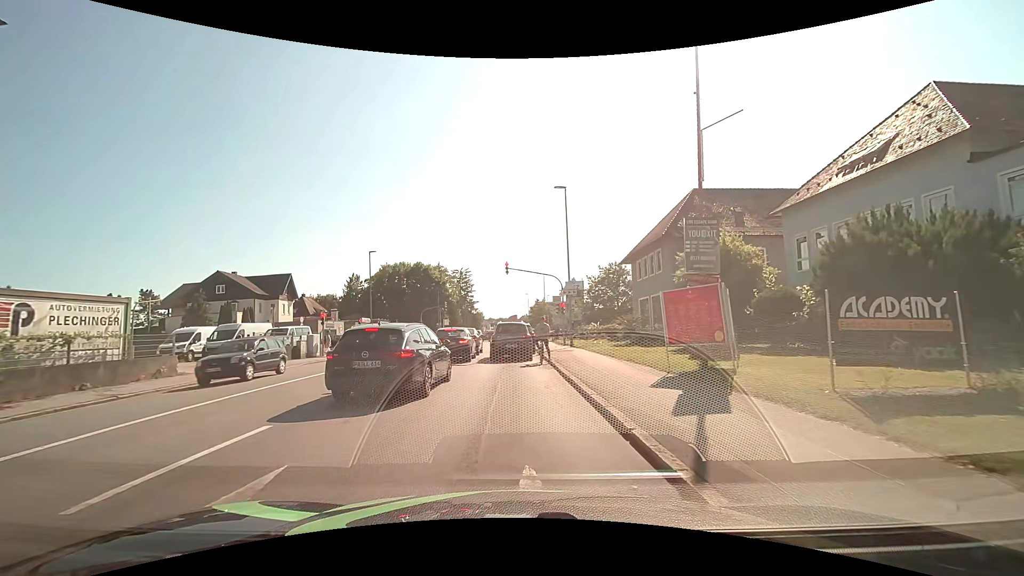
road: tertiary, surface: asphalt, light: Day
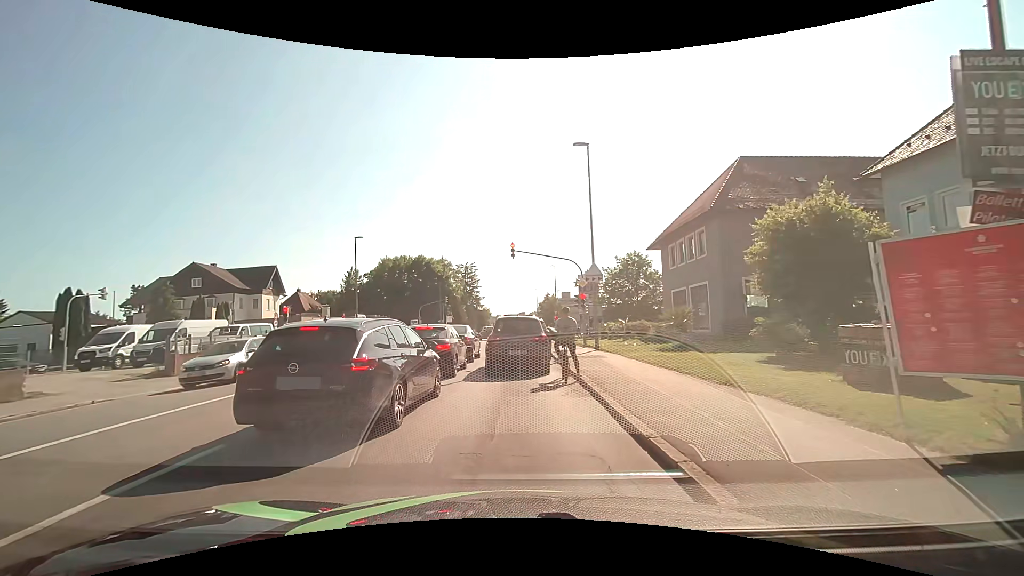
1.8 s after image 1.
(0.0, +7.0) m; +1°
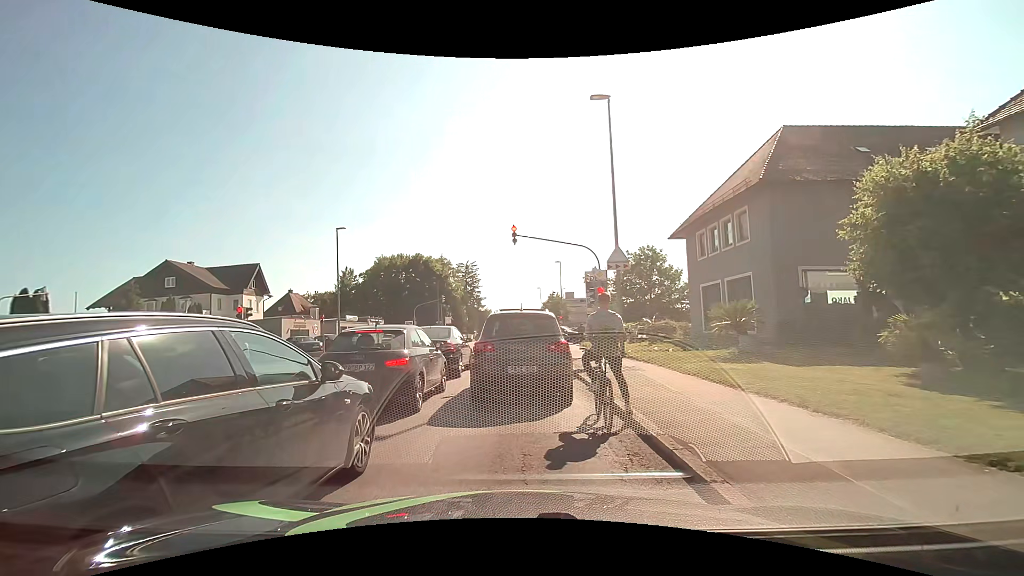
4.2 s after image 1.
(-0.2, +5.0) m; -3°
